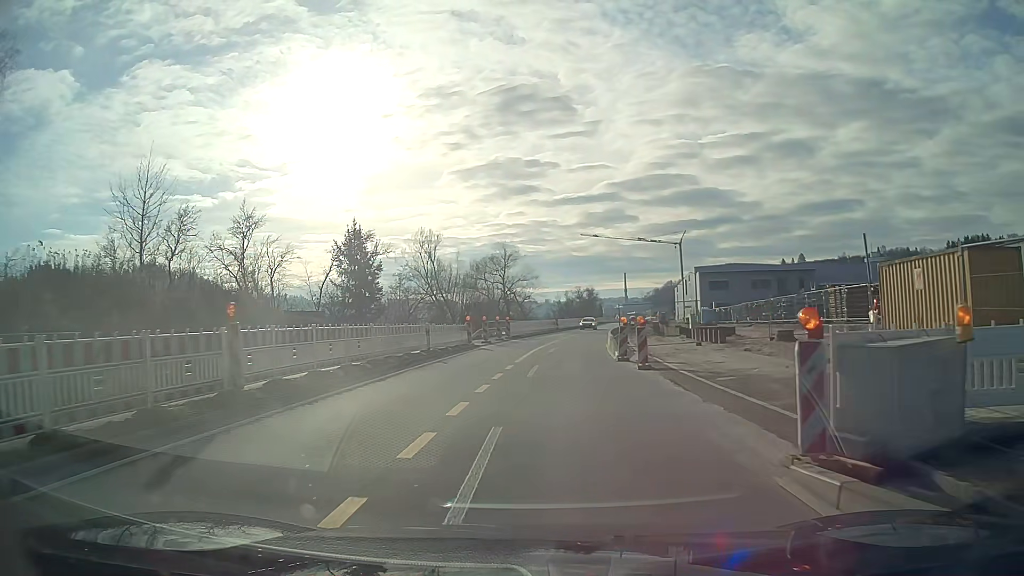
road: primary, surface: asphalt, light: Day
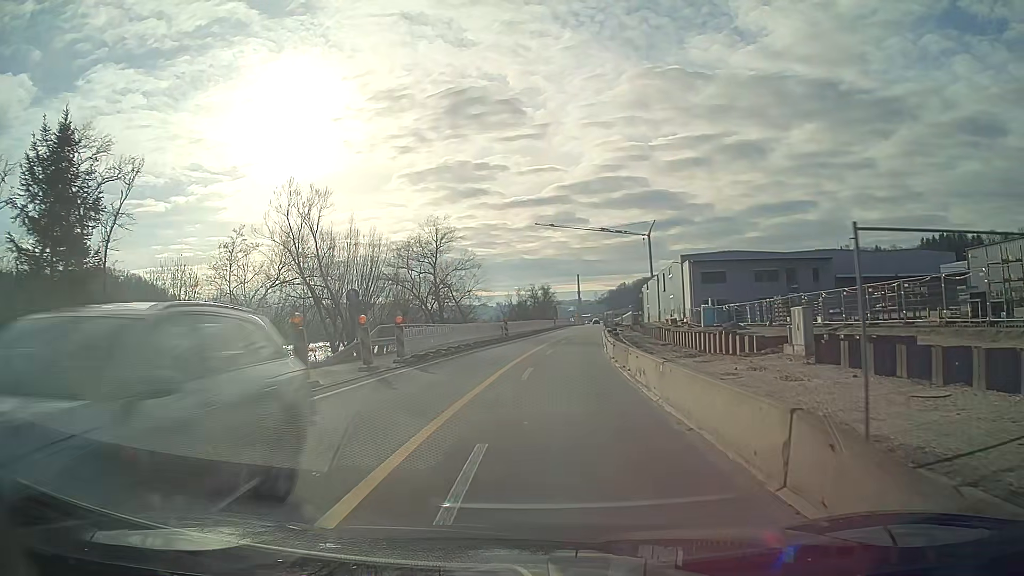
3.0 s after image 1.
(+0.9, +24.7) m; +4°
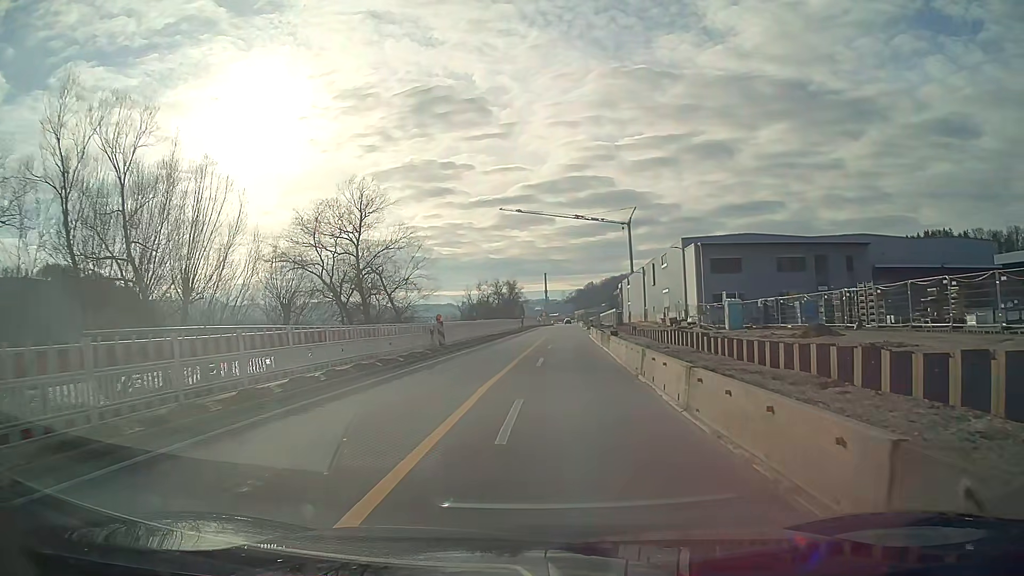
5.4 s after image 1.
(+0.5, +19.8) m; +3°
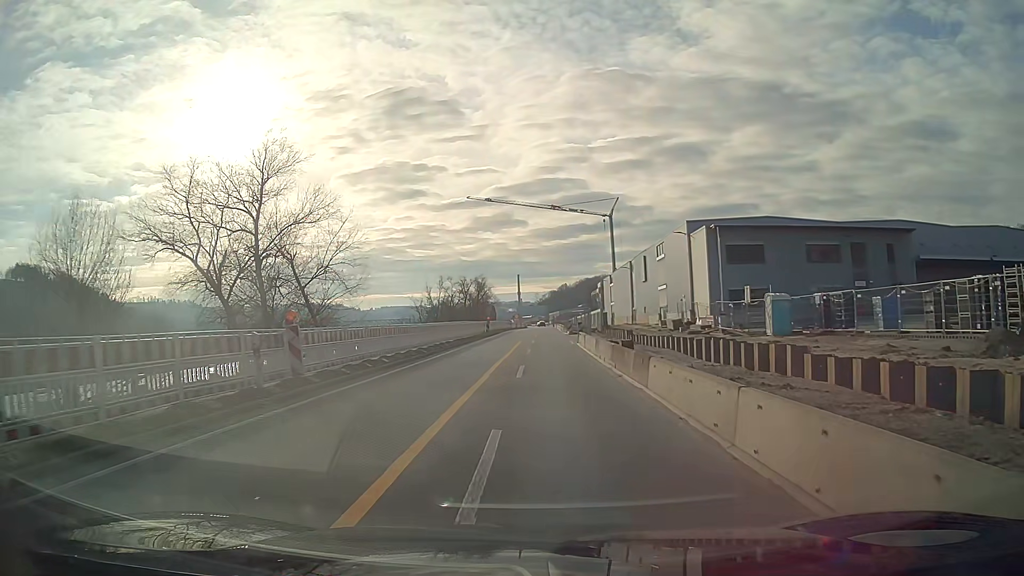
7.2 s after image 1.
(+0.3, +14.9) m; +2°
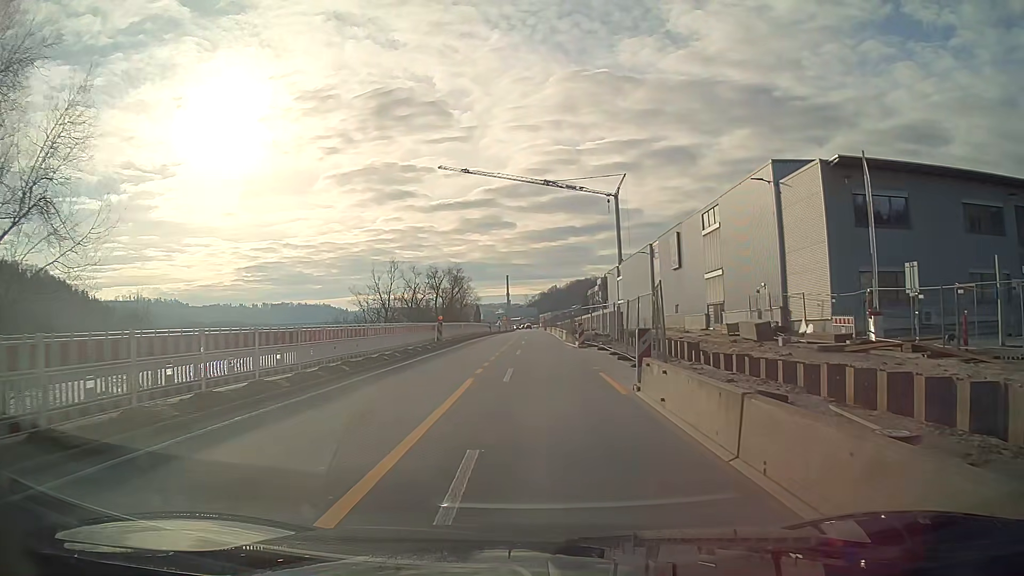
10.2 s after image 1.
(+0.2, +24.9) m; +1°
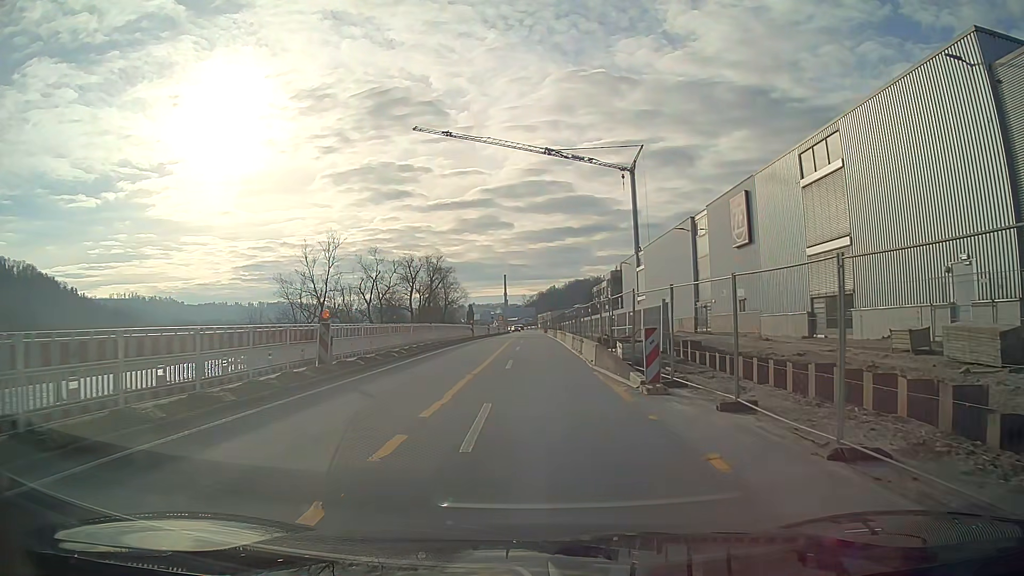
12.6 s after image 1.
(+0.1, +19.9) m; 0°
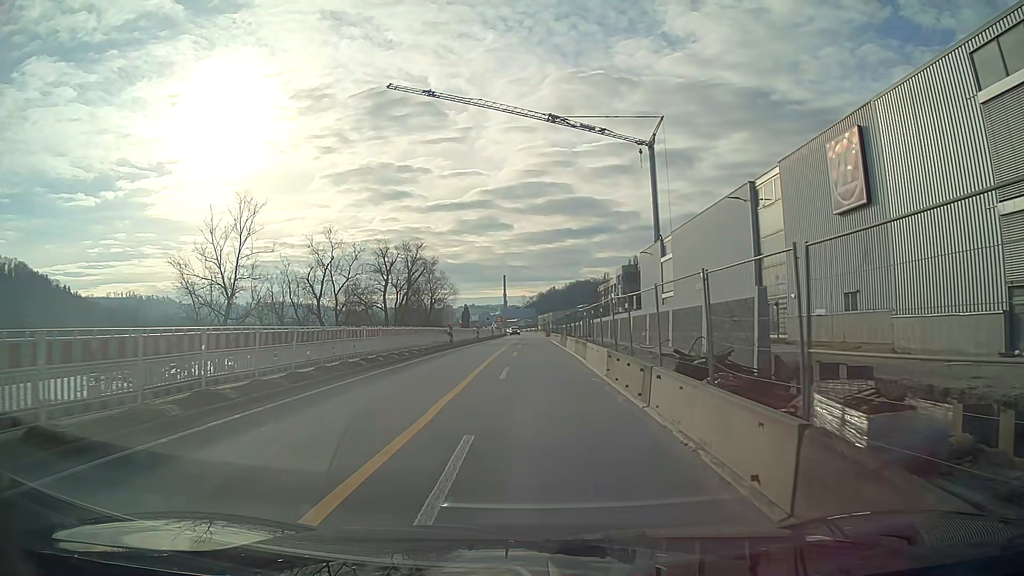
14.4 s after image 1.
(0.0, +14.8) m; 0°
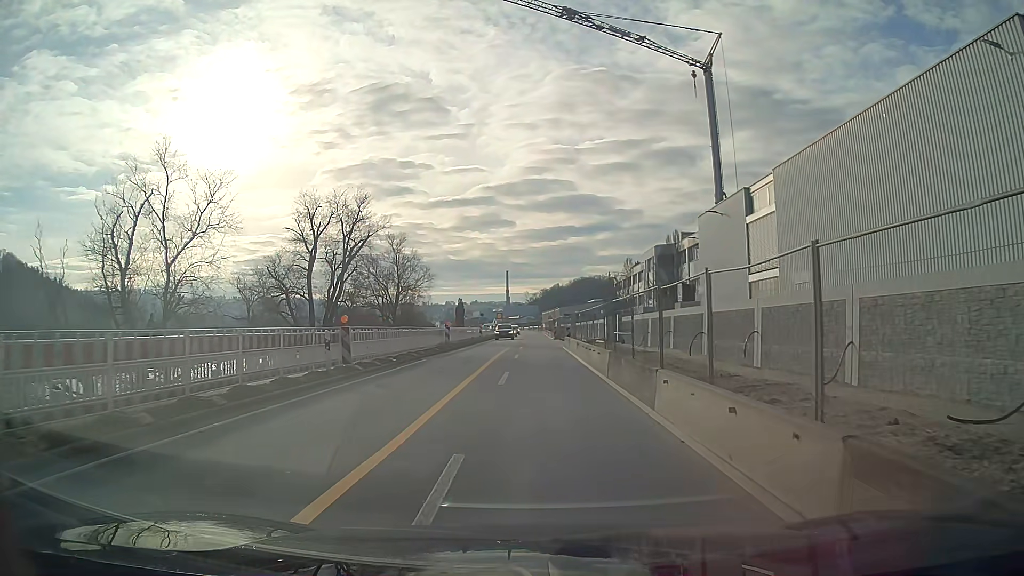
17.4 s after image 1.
(-0.1, +24.8) m; 0°
(0, +10) (0, +20) (0, +30) (0, +40) (0, +50) (0, +60) (0, +70) (0, +80) (0, +90) (0, +100) m
